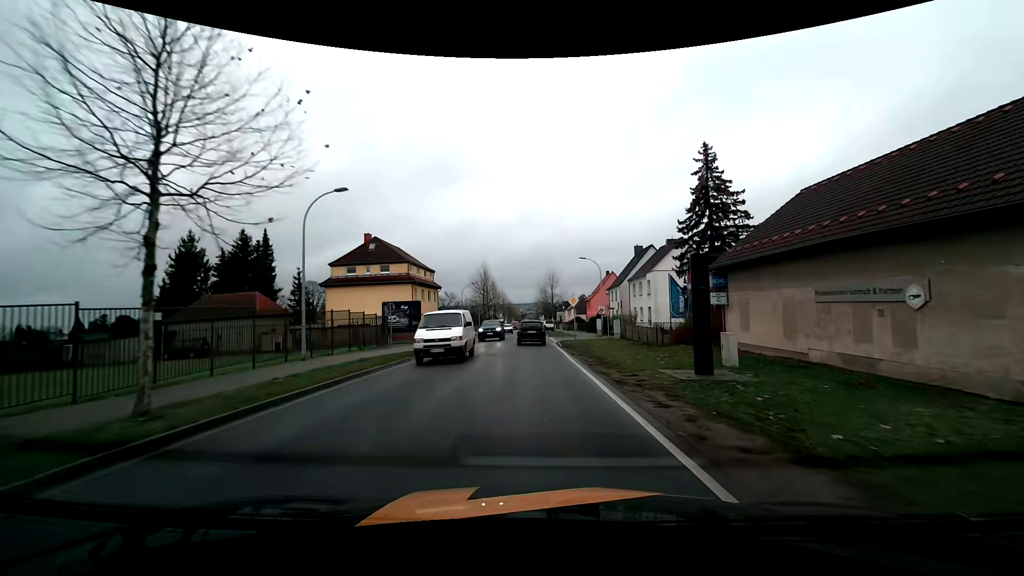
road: tertiary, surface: asphalt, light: Day
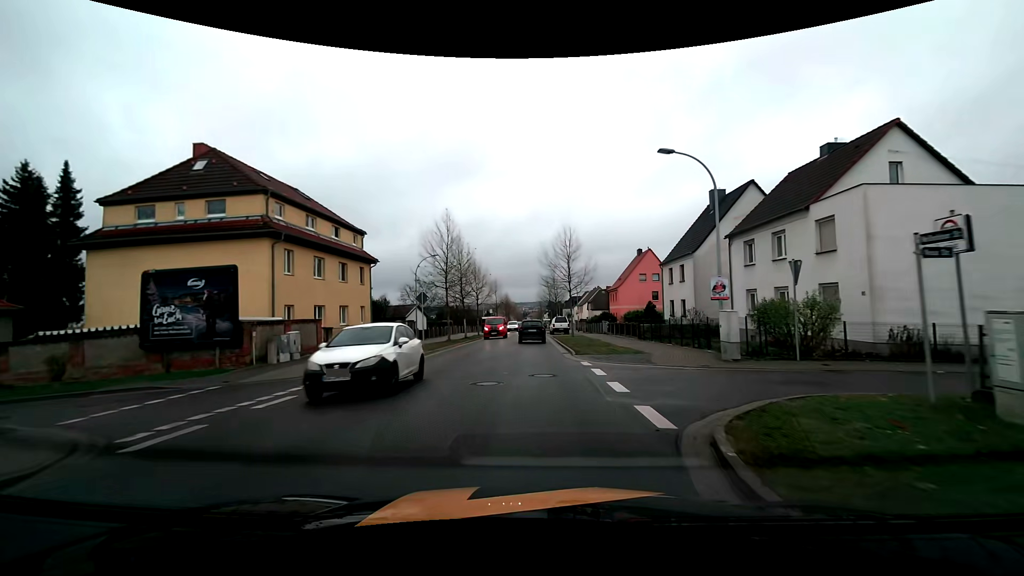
(0.0, +30.4) m; 0°
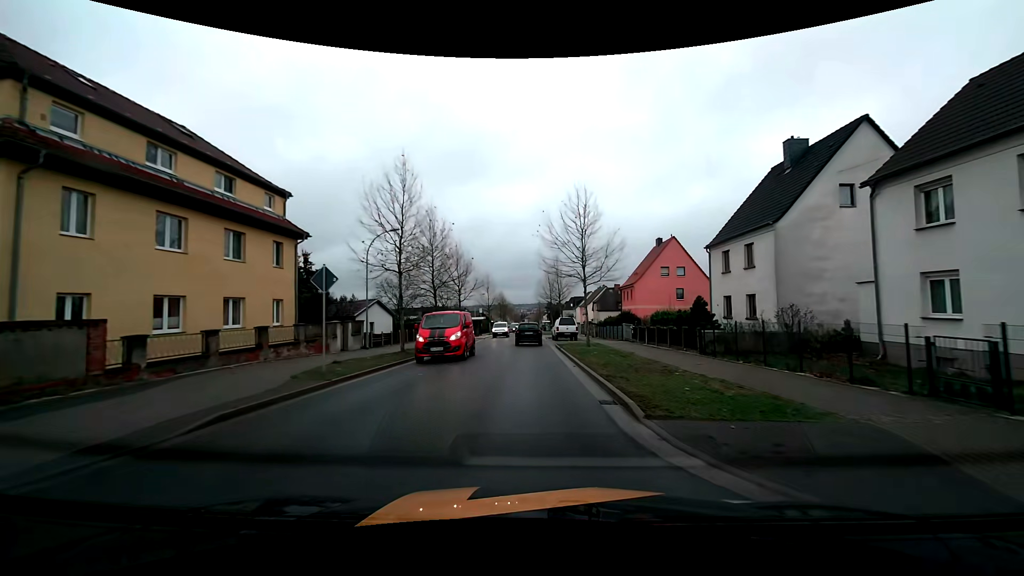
(0.0, +12.8) m; 0°
(0, +10) (0, +20) (0, +30) (0, +40) (0, +50) (0, +60) (0, +70) (0, +80) (0, +90) (0, +100) m
